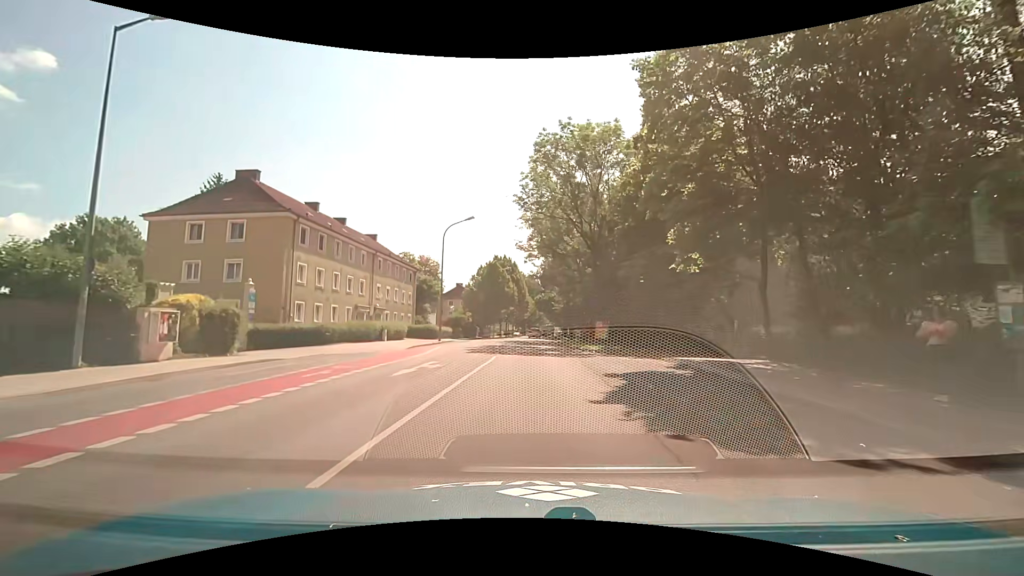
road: tertiary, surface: asphalt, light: Day
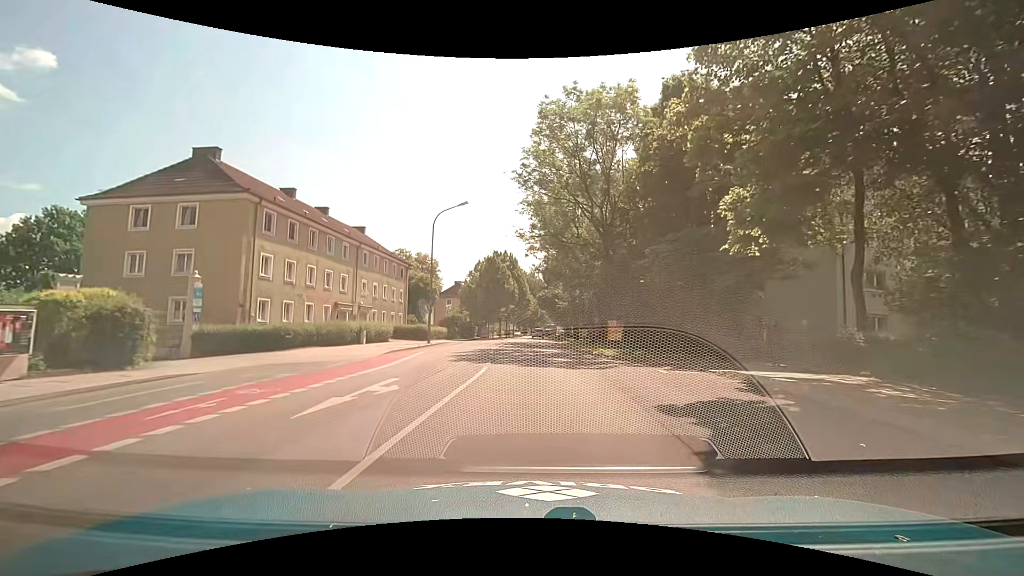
(0.0, +5.1) m; 0°
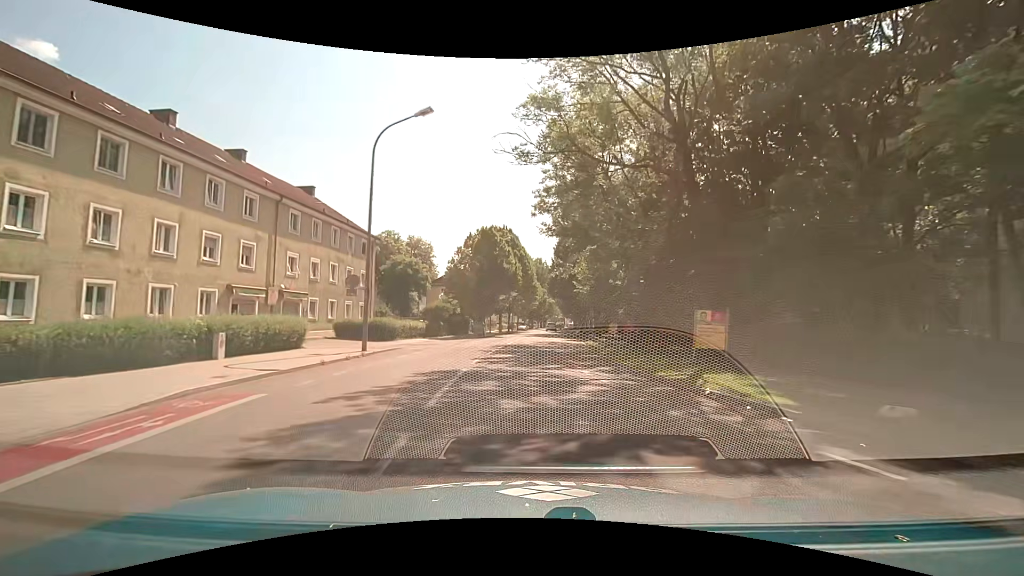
(-0.1, +15.4) m; -1°
